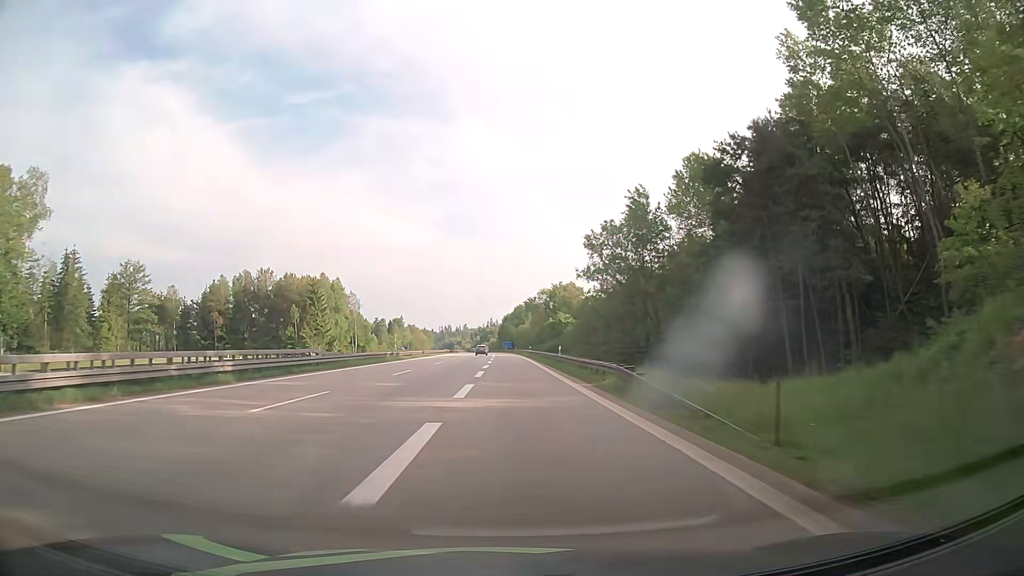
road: motorway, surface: asphalt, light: Day
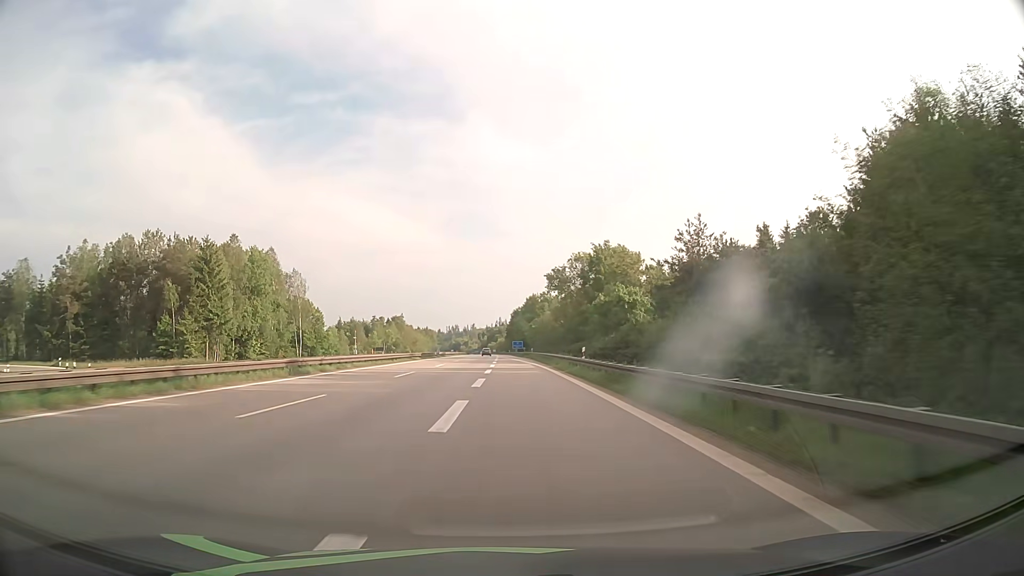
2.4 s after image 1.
(-0.6, +55.8) m; -1°
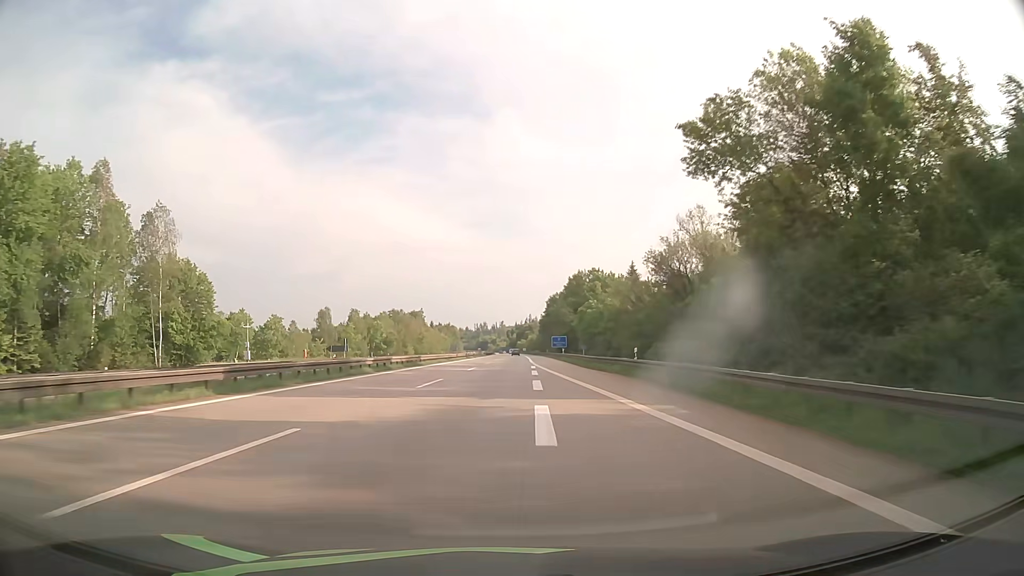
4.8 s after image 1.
(-1.2, +62.0) m; -2°
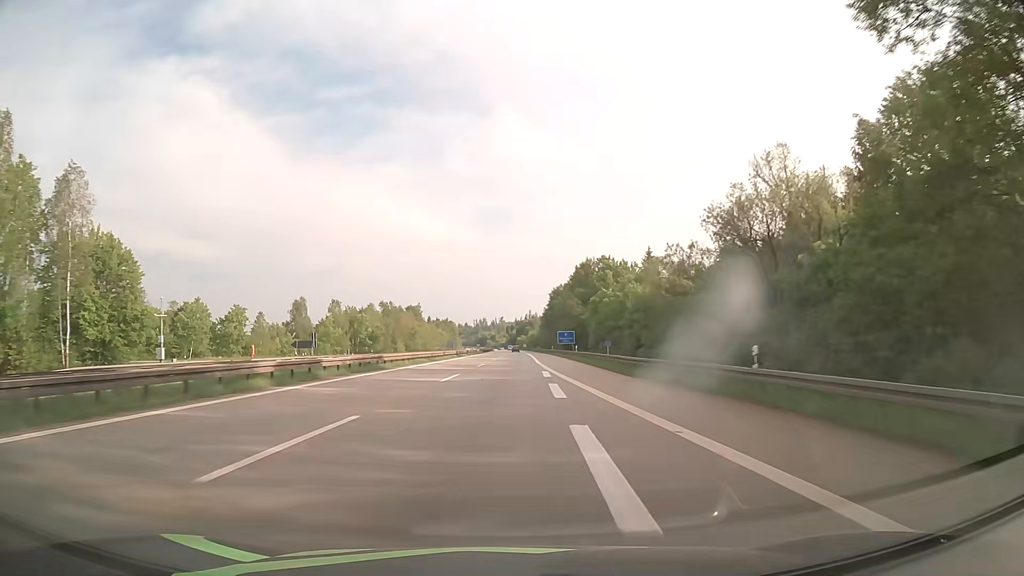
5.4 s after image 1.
(-0.1, +16.2) m; 0°
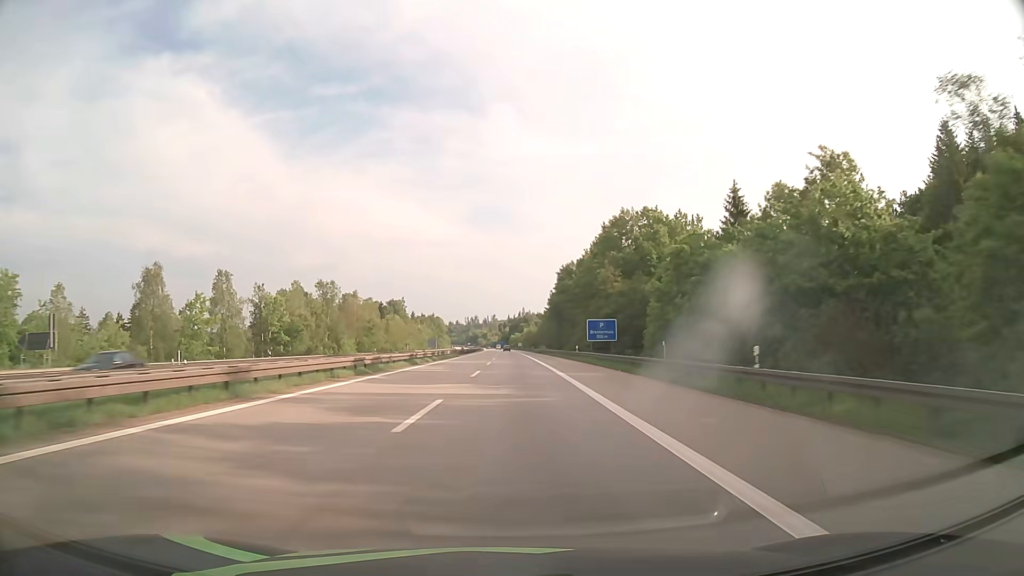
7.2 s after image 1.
(+0.2, +50.1) m; +1°
(0, +10) (0, +20) (0, +30) (0, +40) (0, +50) (0, +60) (0, +70) (0, +80) (0, +90) (0, +100) m
